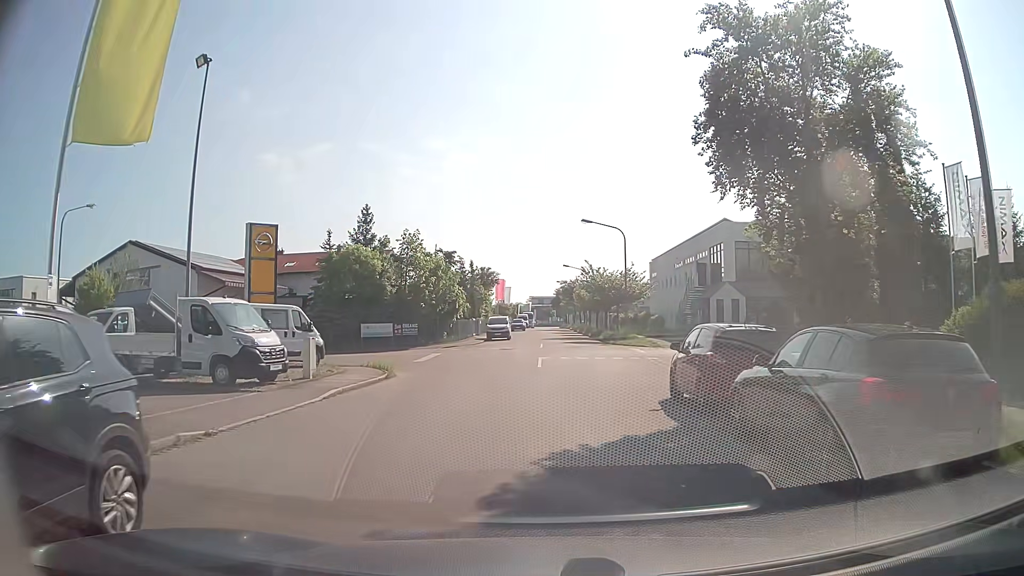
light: Day
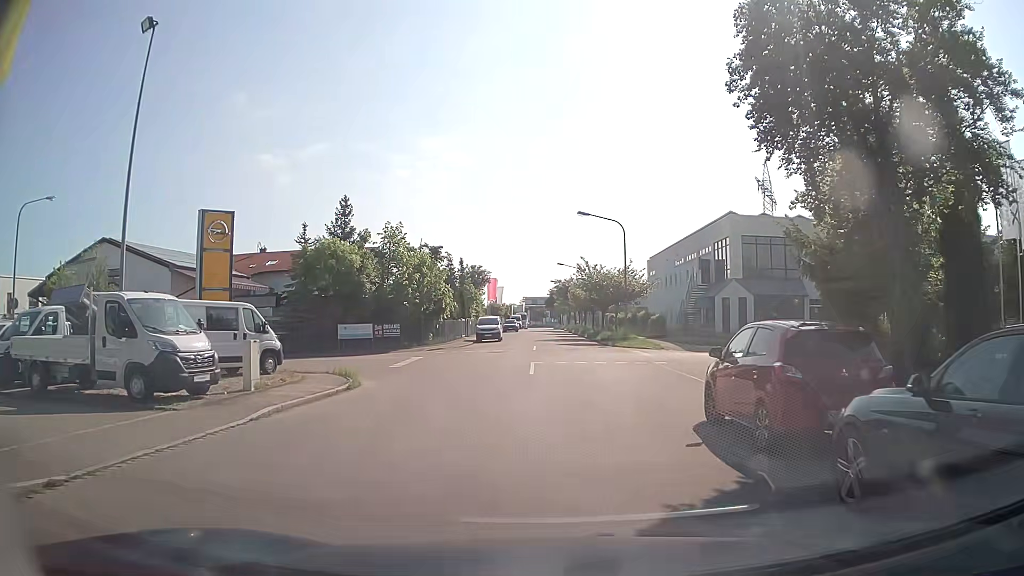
(0.0, +3.5) m; +1°
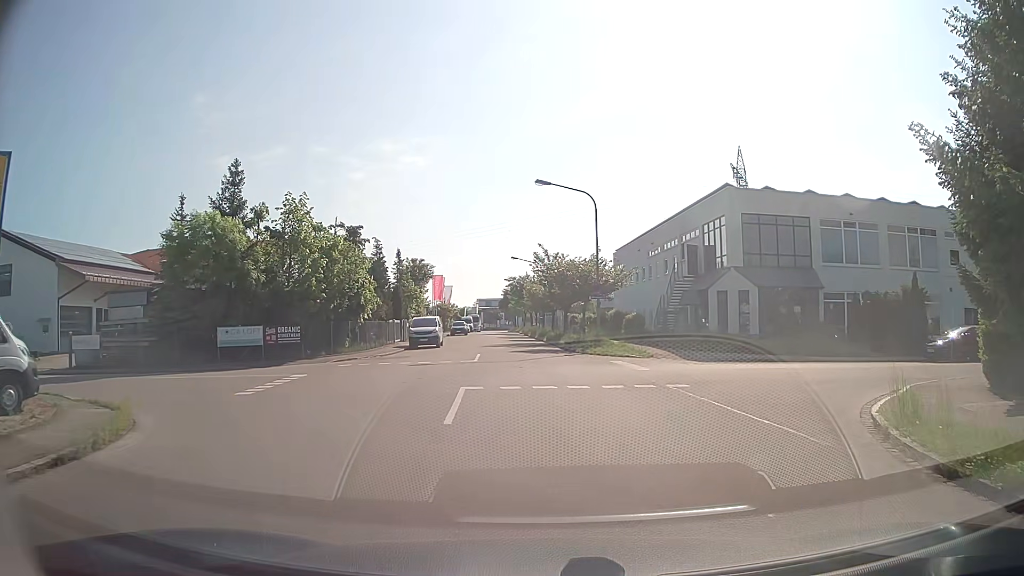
(+0.2, +10.1) m; +3°
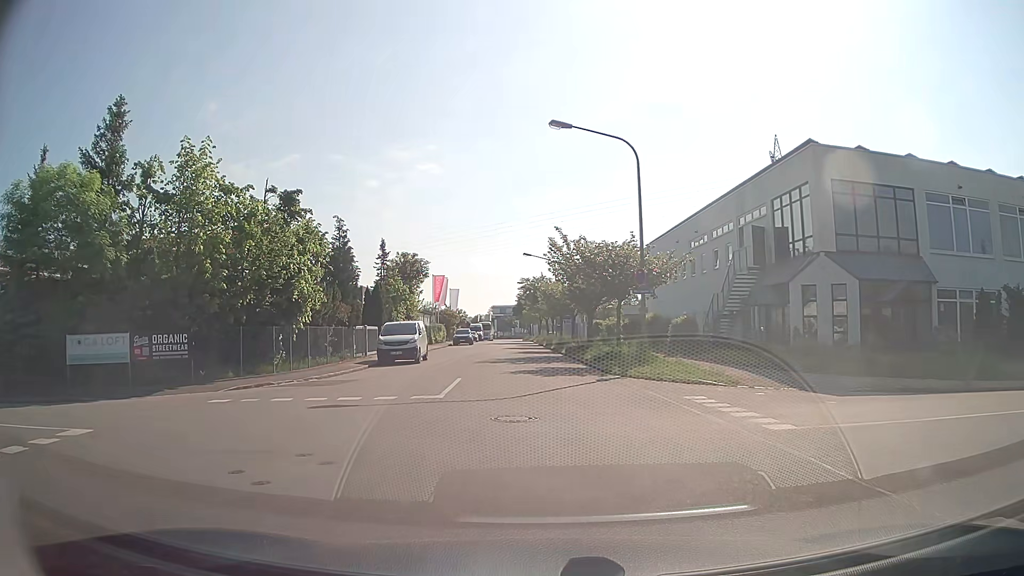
(+0.1, +11.1) m; -1°
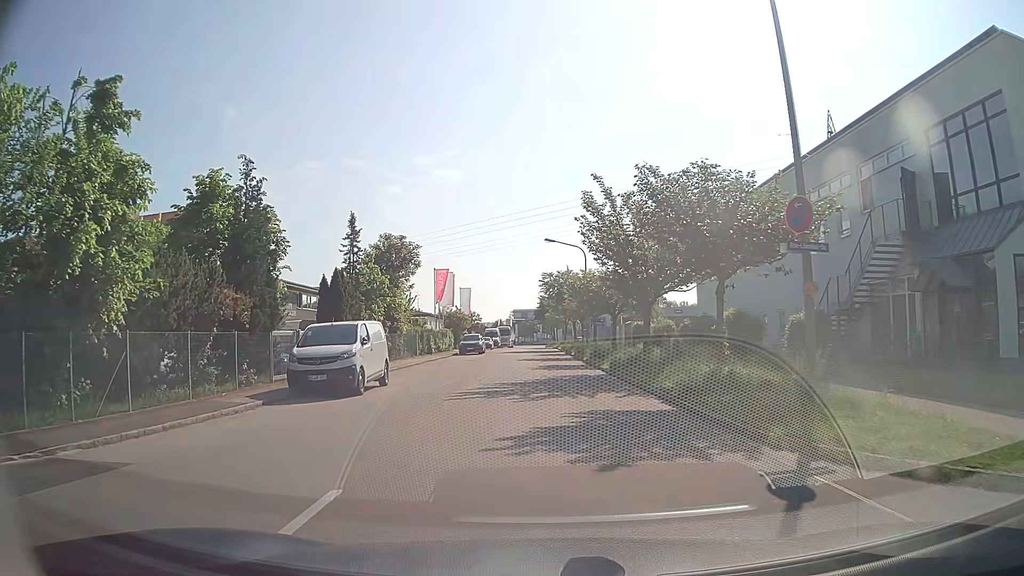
(-0.3, +13.4) m; -2°
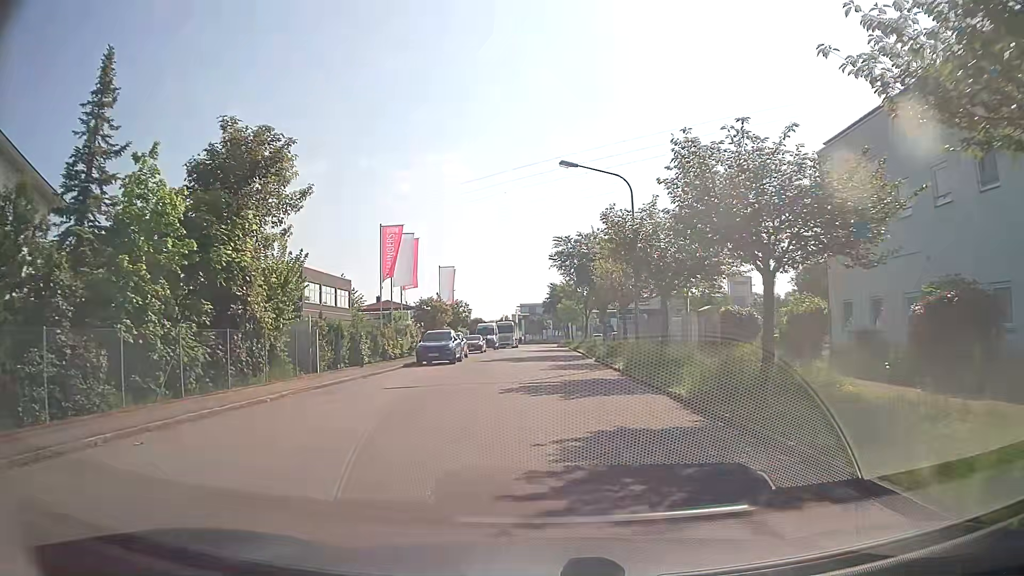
(-0.4, +22.9) m; -1°
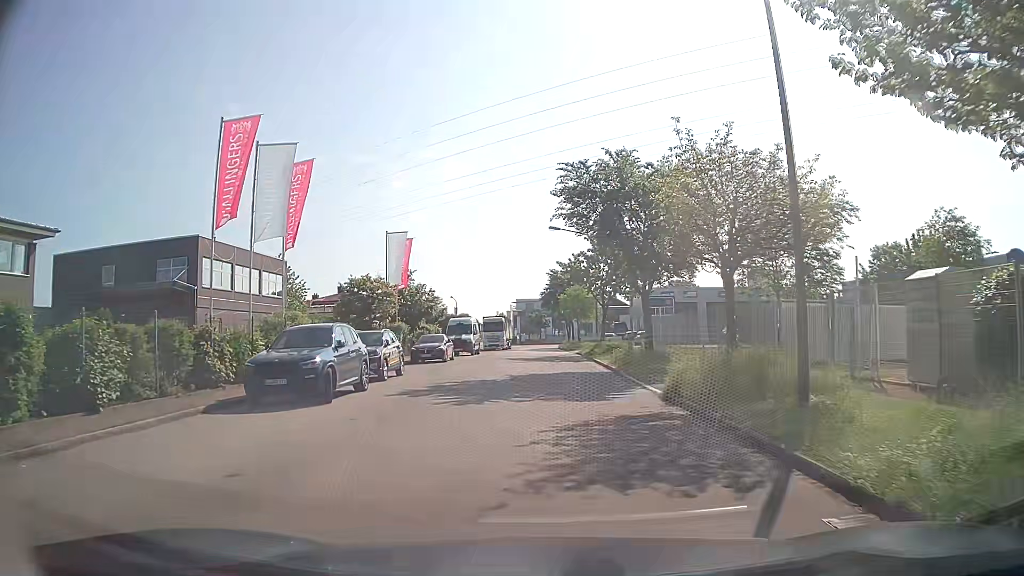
(0.0, +19.0) m; 0°
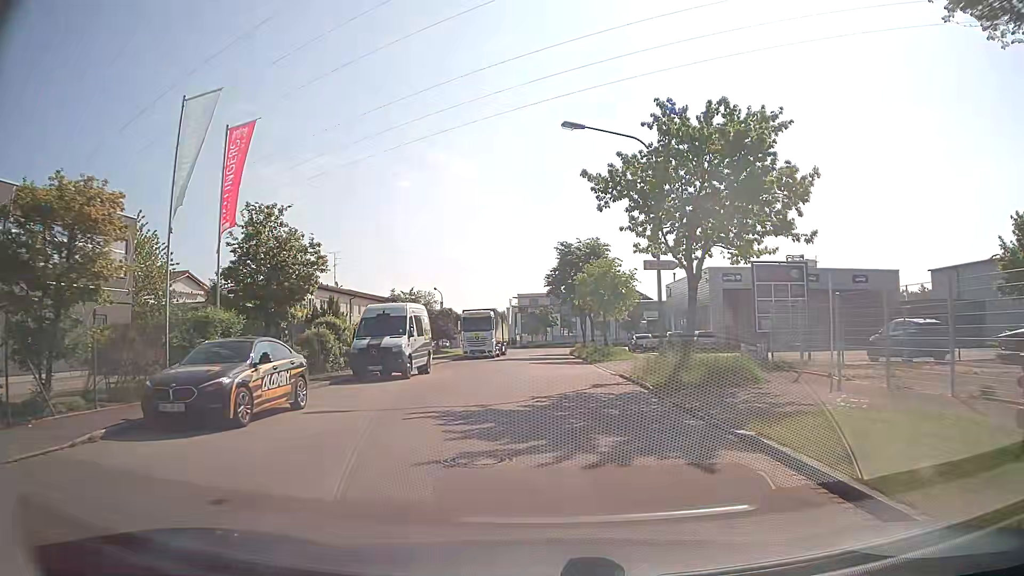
(-0.1, +23.8) m; 0°
